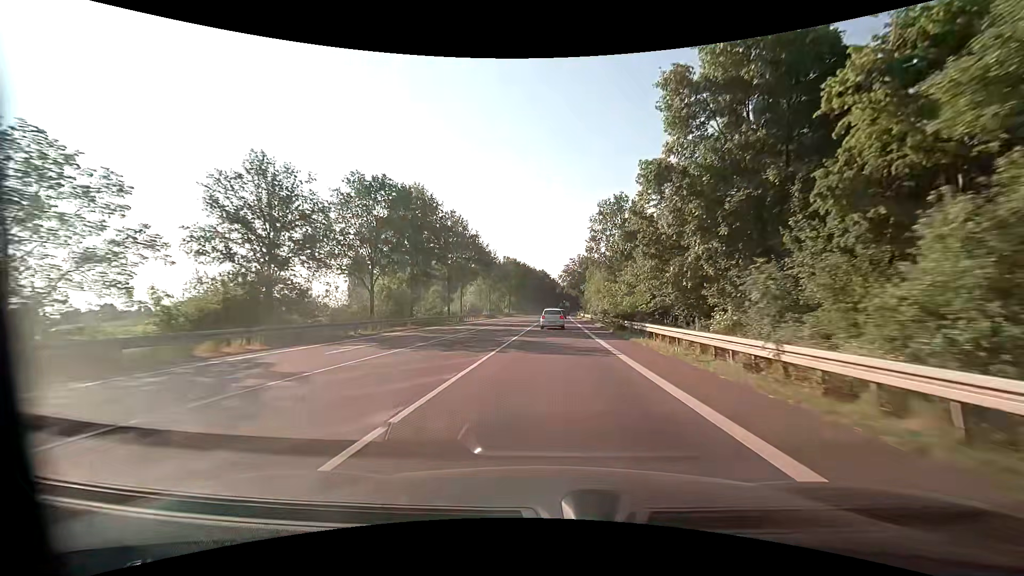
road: primary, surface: asphalt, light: Day
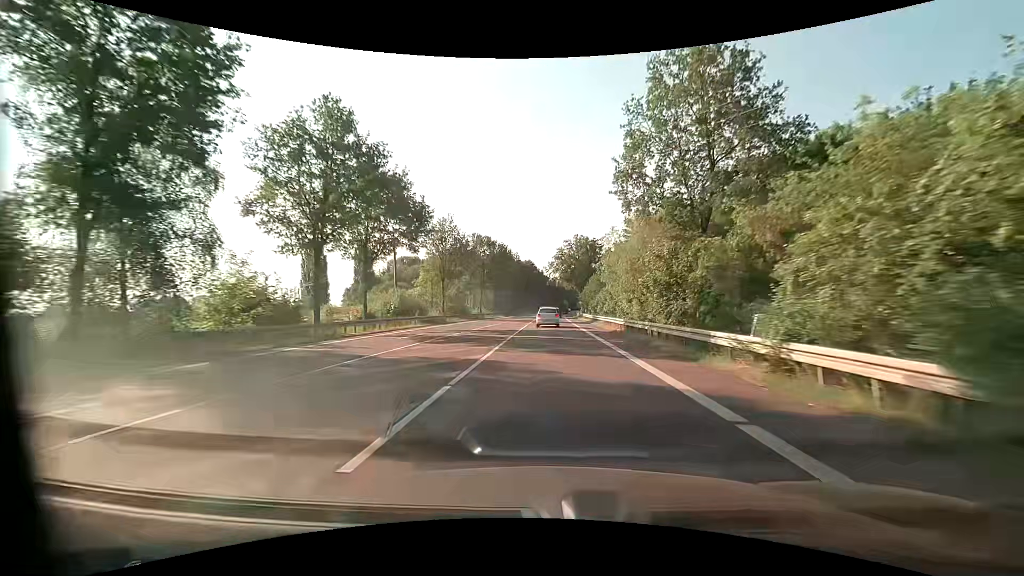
(+0.3, +33.6) m; +1°
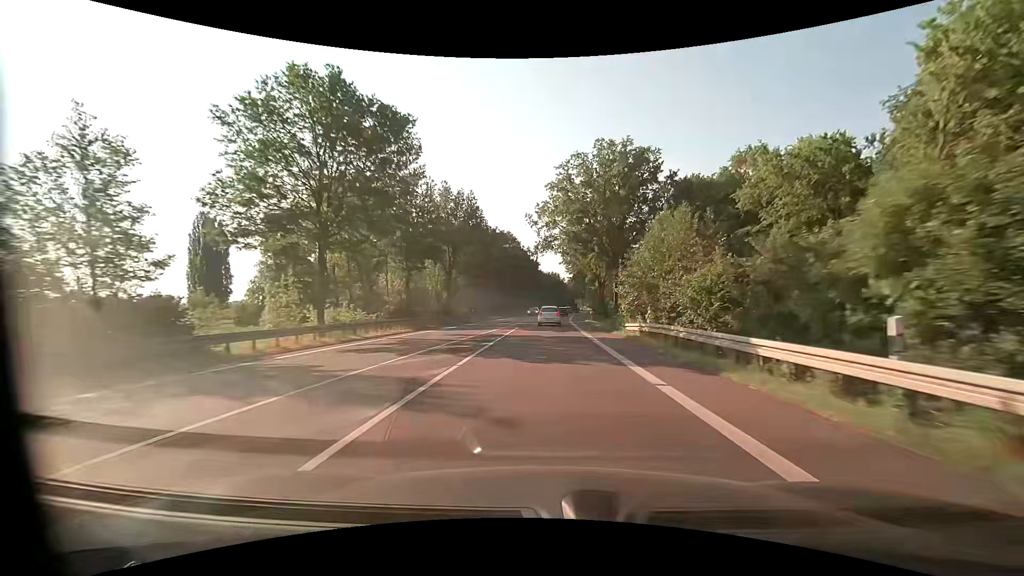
(+0.6, +57.3) m; +1°
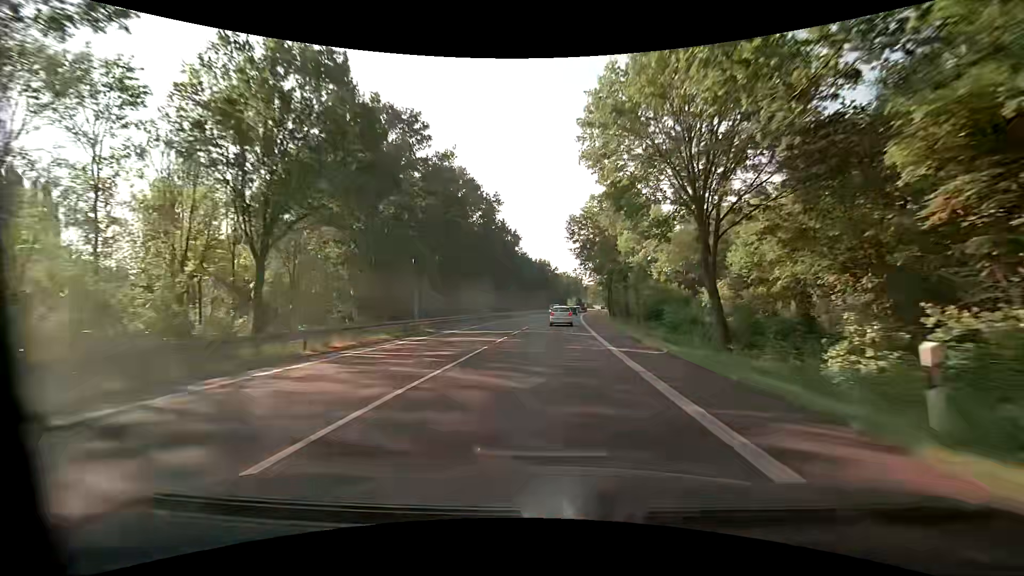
(+0.5, +46.3) m; +1°
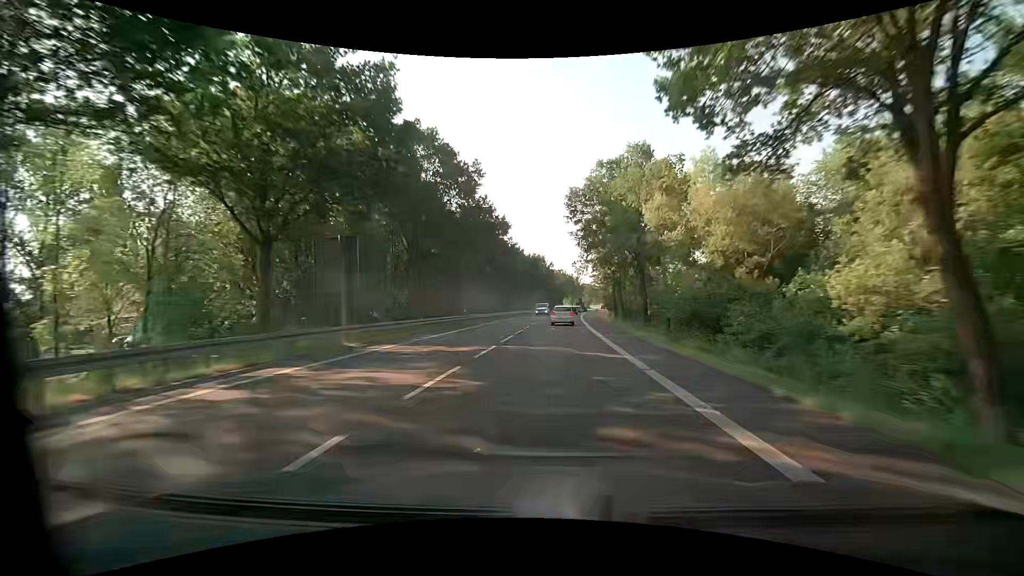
(+0.1, +11.6) m; +1°
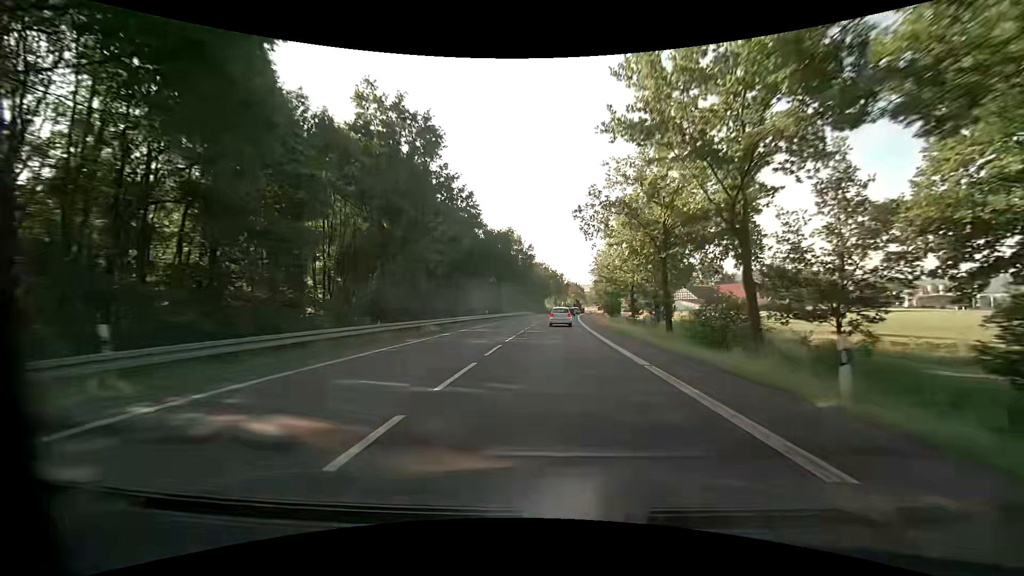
(+0.4, +35.0) m; +2°
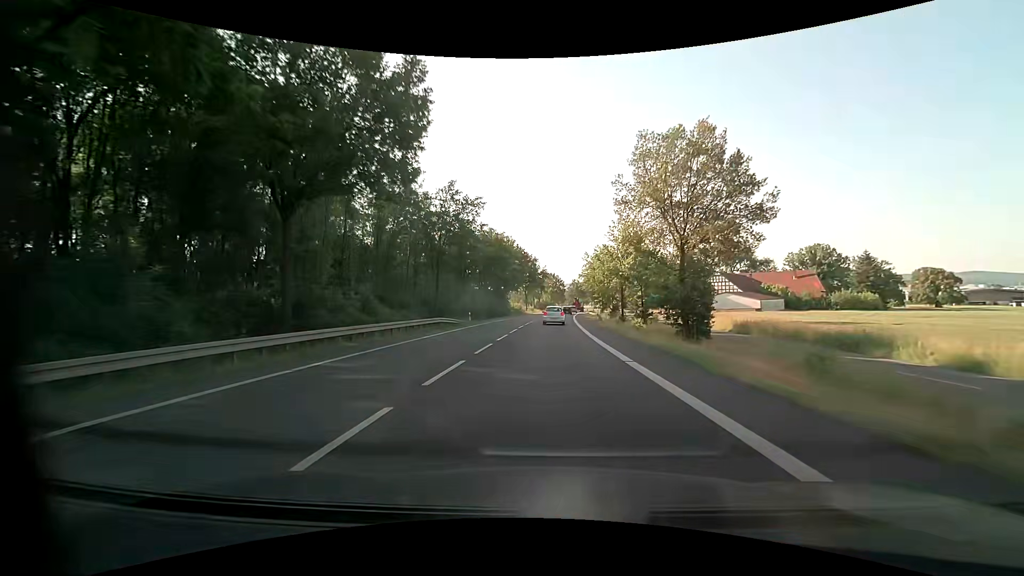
(+1.9, +59.5) m; +3°
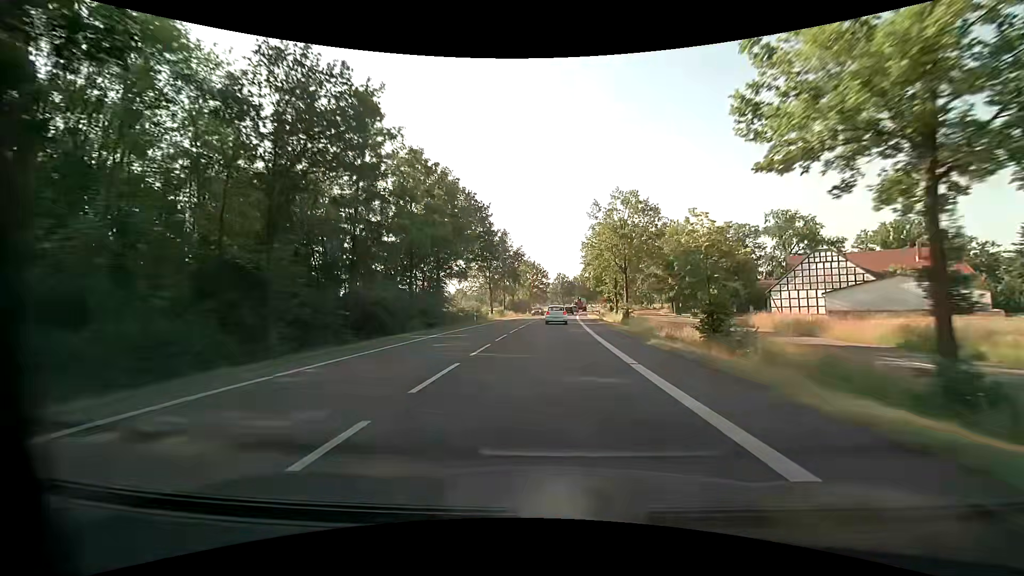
(+0.8, +48.7) m; +2°
(0, +10) (0, +20) (0, +30) (+1, +40) (+1, +50) (+2, +60) (+2, +70) (+3, +80) (+4, +90) (+5, +100) m
